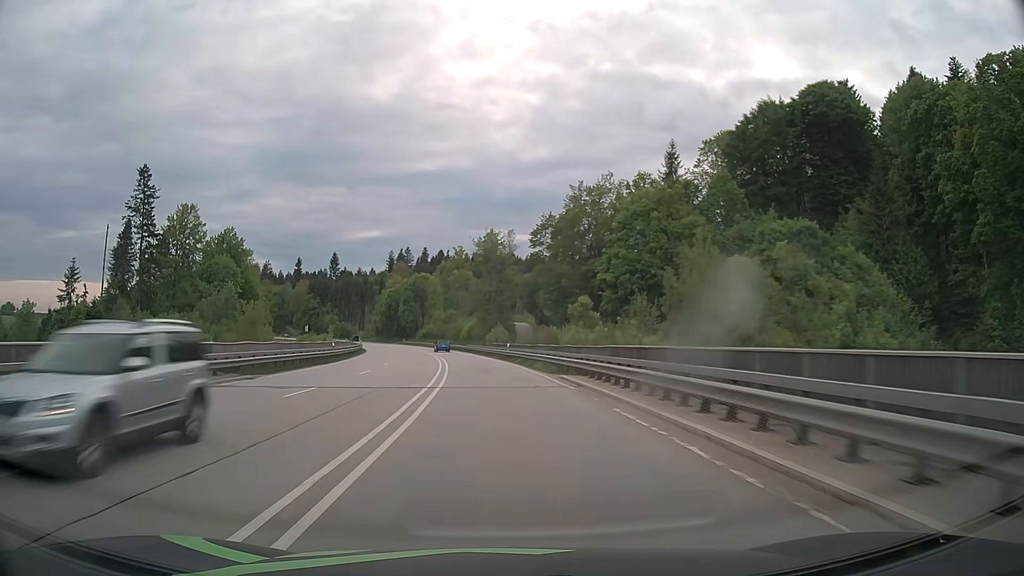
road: primary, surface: asphalt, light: Day
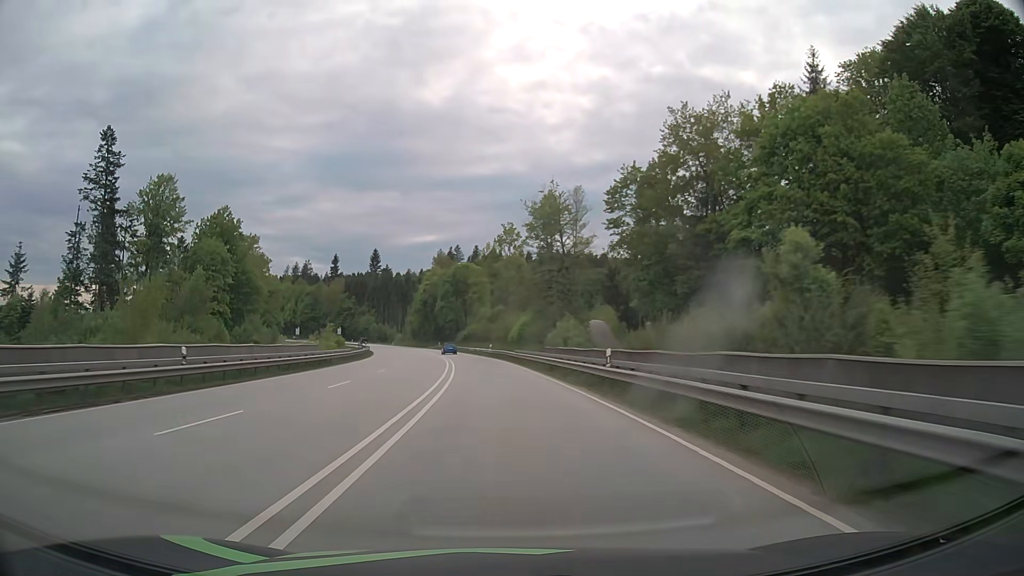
(-1.3, +31.5) m; -5°
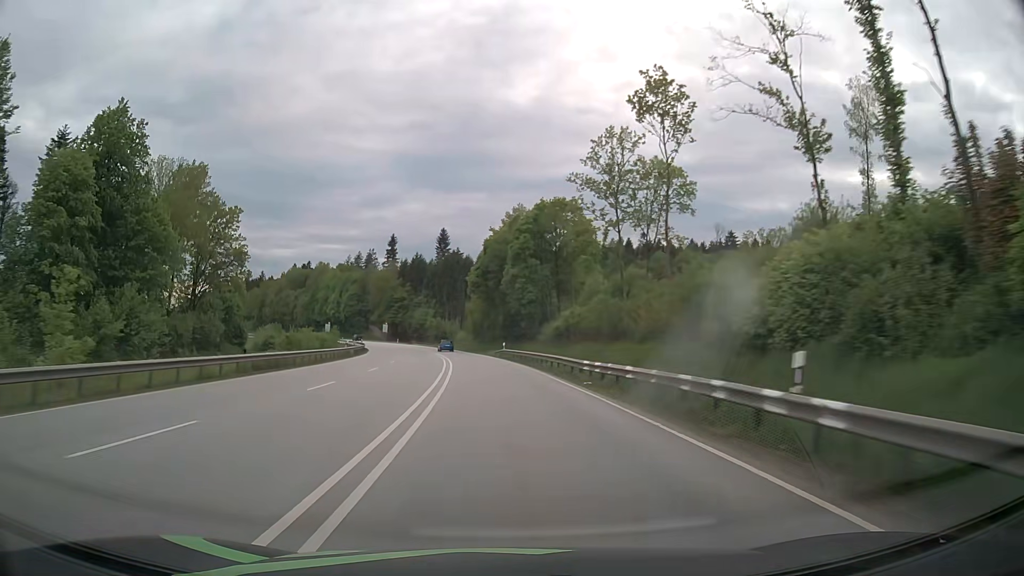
(-4.2, +63.0) m; -7°
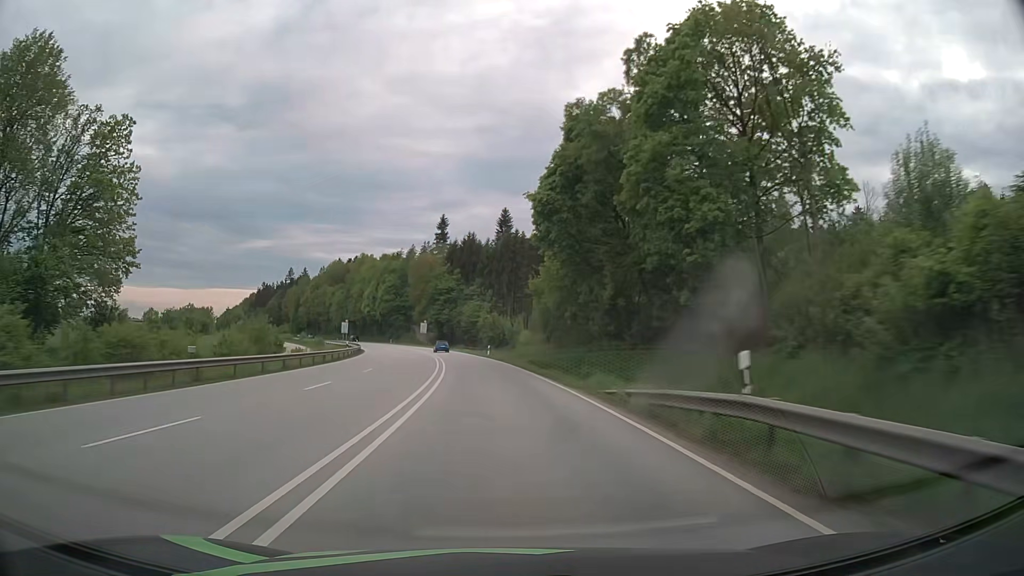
(-2.5, +47.3) m; -6°
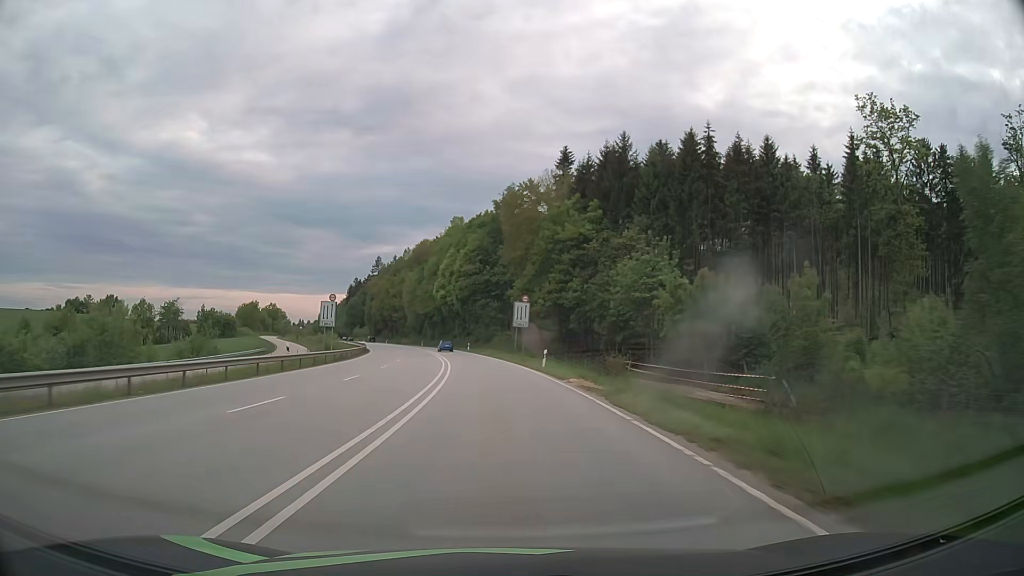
(-7.7, +78.6) m; -11°
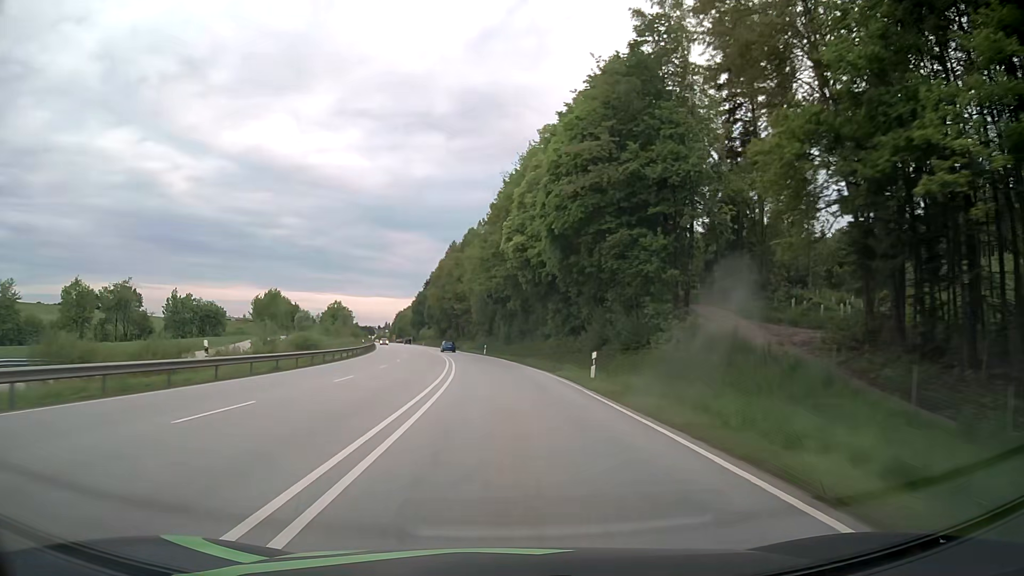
(-4.6, +63.1) m; -8°
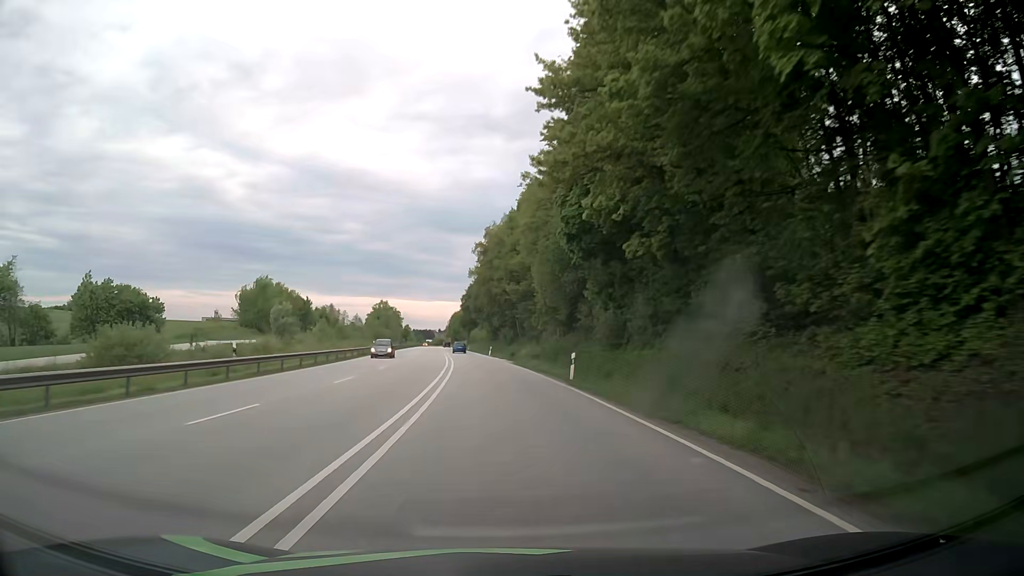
(-2.2, +47.5) m; -5°
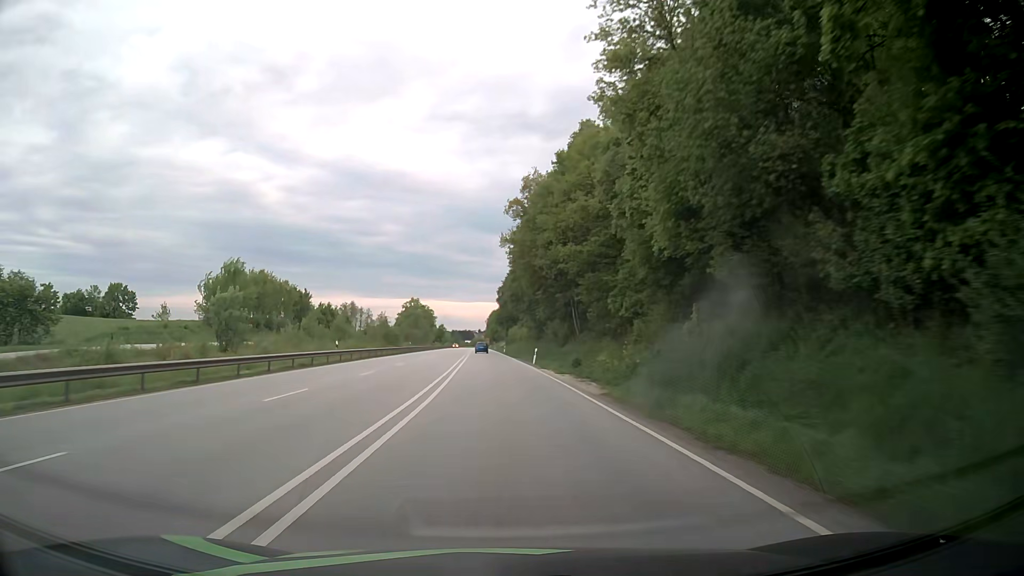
(-0.9, +31.7) m; -3°
(0, +10) (0, +20) (-1, +30) (-1, +40) (-1, +50) (-2, +60) (-2, +70) (-3, +80) (-3, +90) (-4, +100) m
